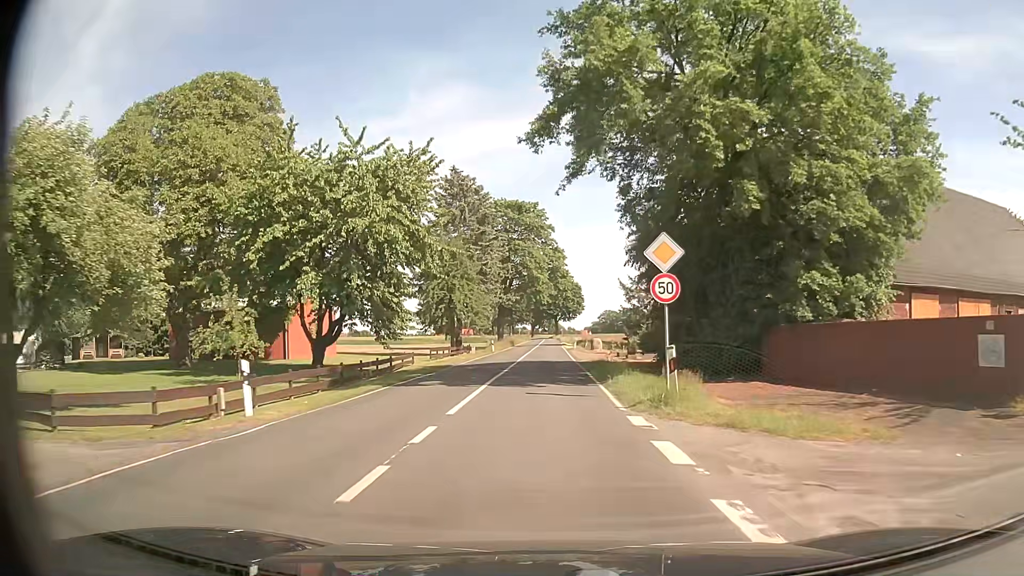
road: secondary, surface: asphalt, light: Day
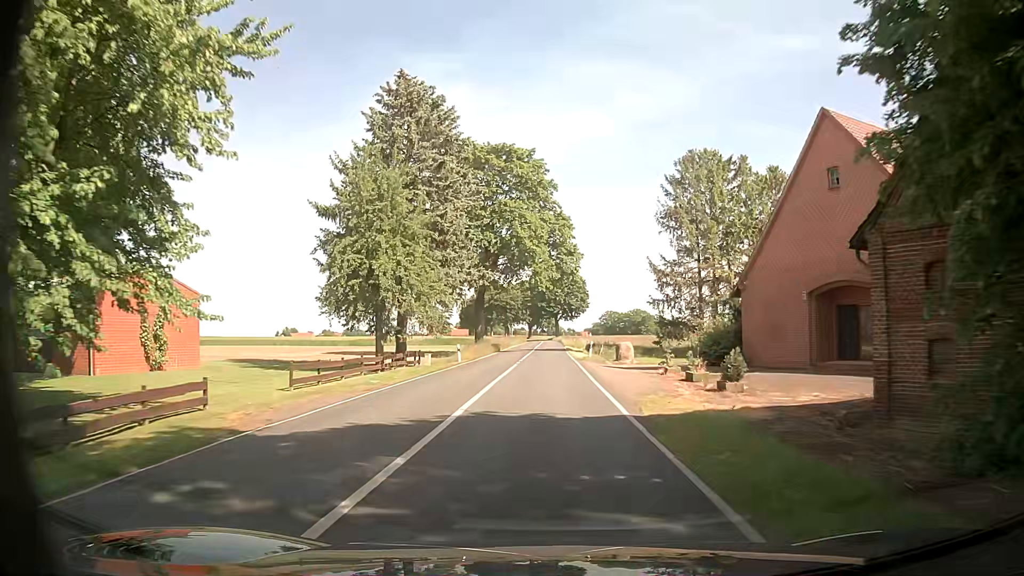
(0.0, +23.4) m; 0°
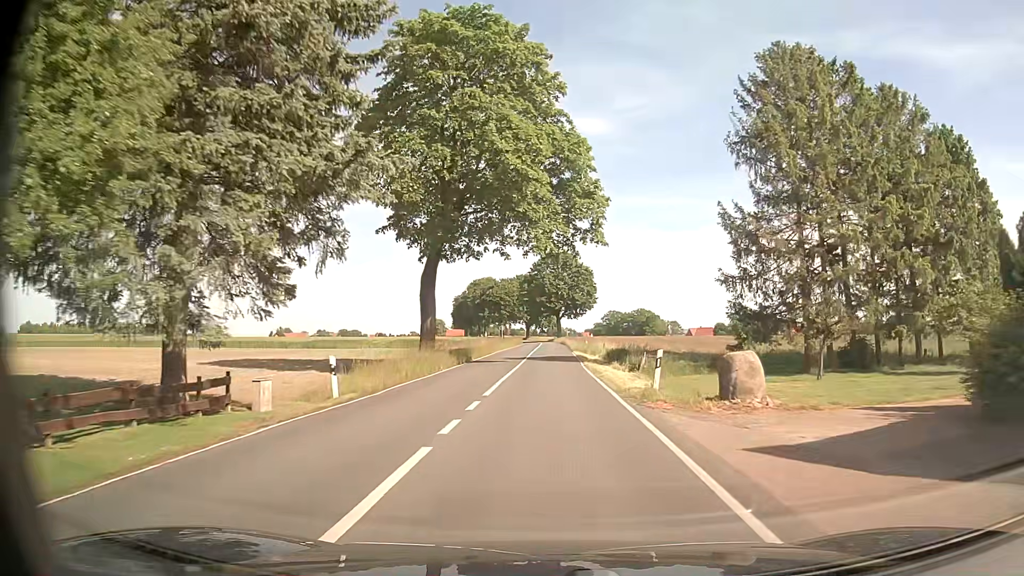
(+0.1, +23.5) m; 0°
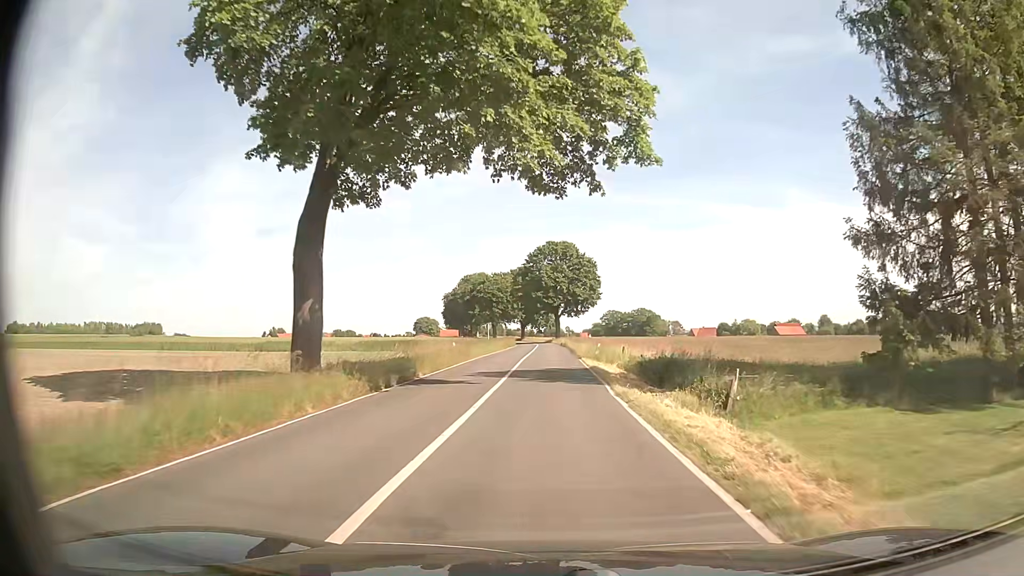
(0.0, +15.6) m; 0°
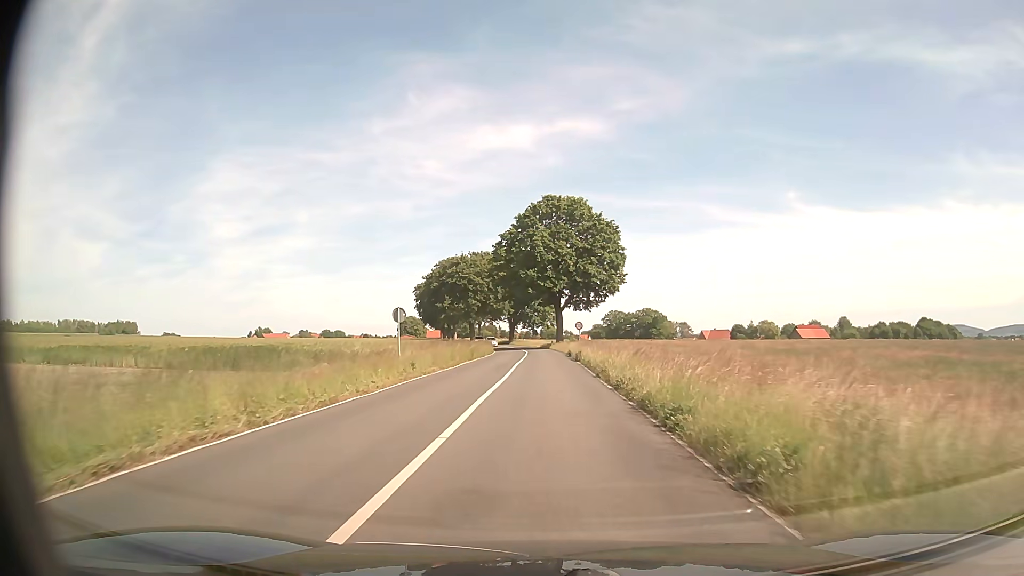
(-0.1, +38.8) m; 0°
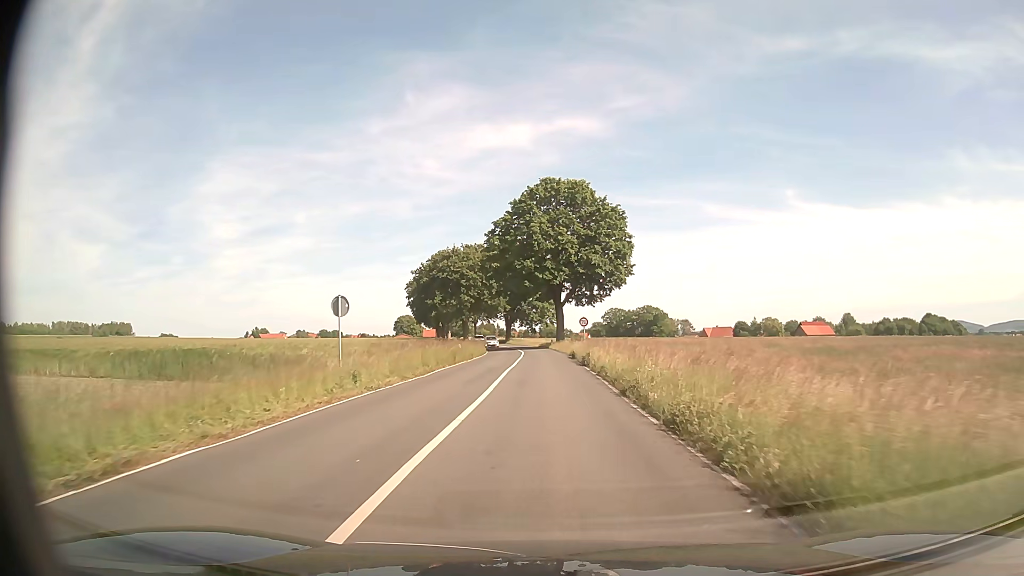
(0.0, +7.8) m; 0°
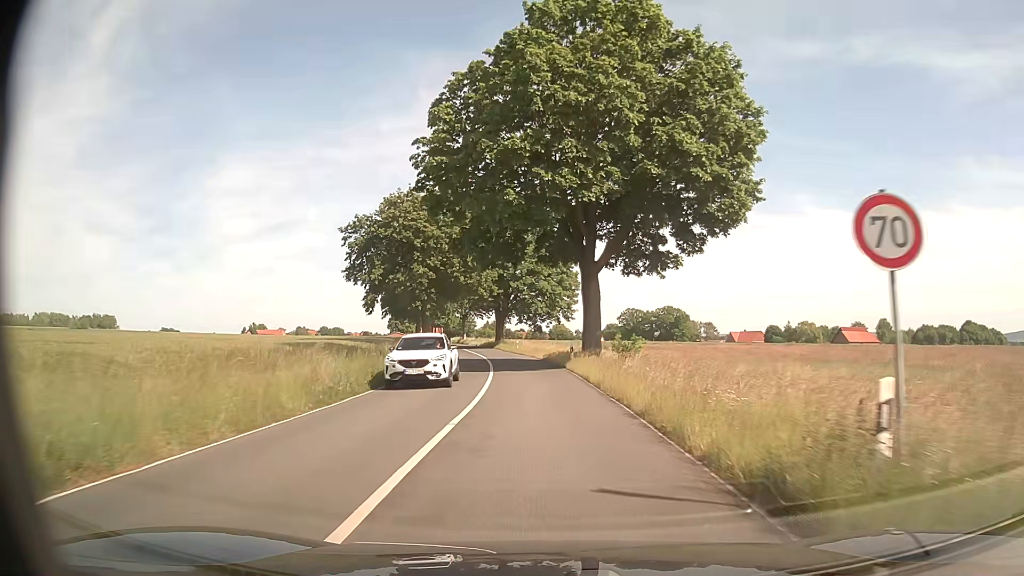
(-0.1, +38.8) m; -1°
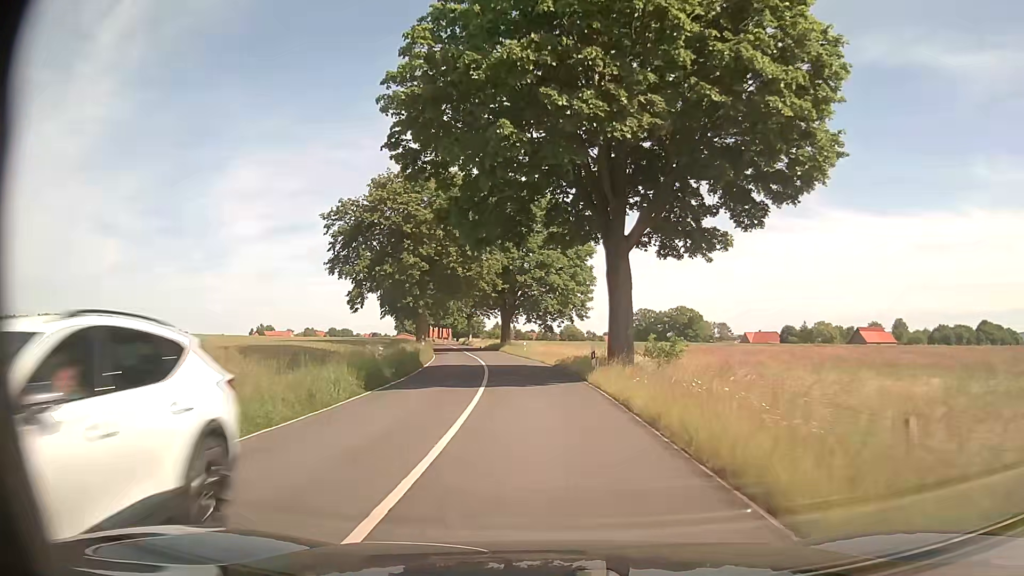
(0.0, +7.8) m; -1°
